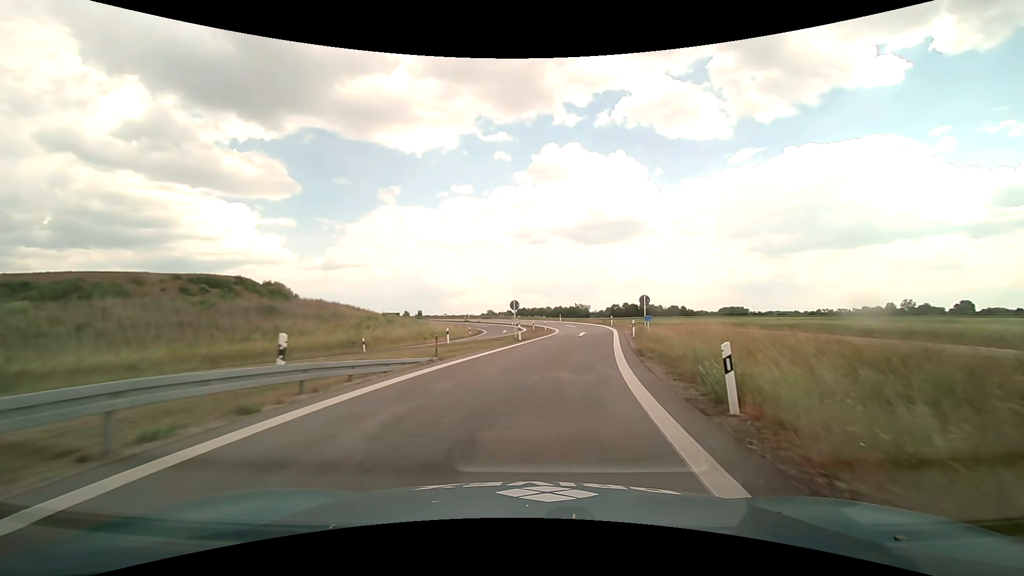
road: motorway_link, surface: asphalt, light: Day
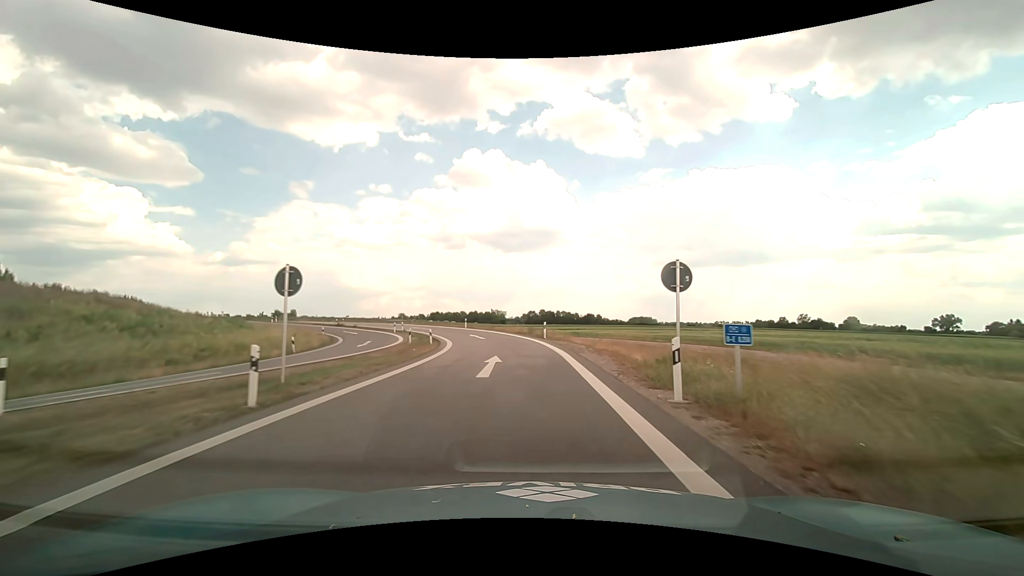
(+3.0, +24.5) m; +11°
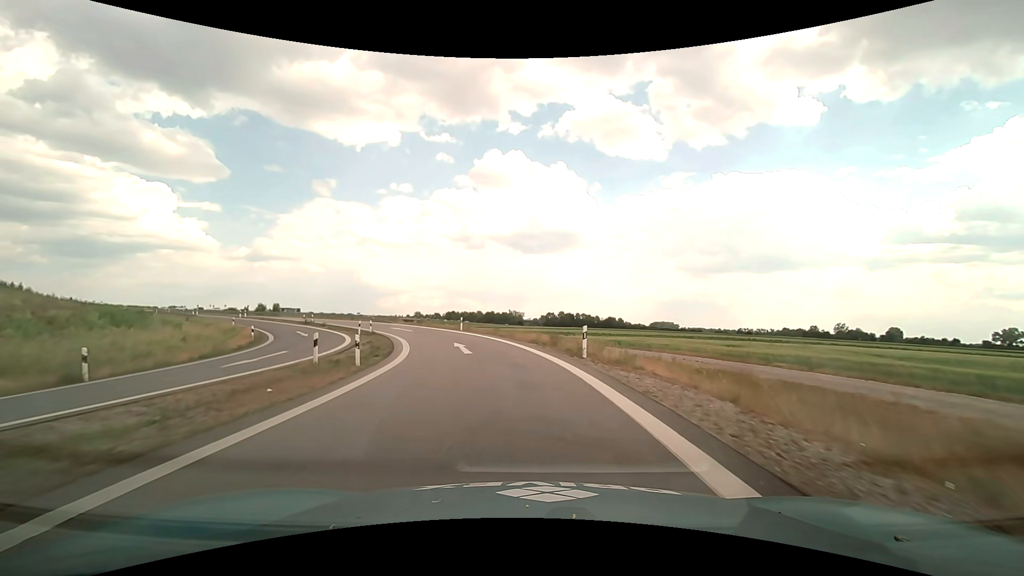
(-0.1, +16.5) m; -2°
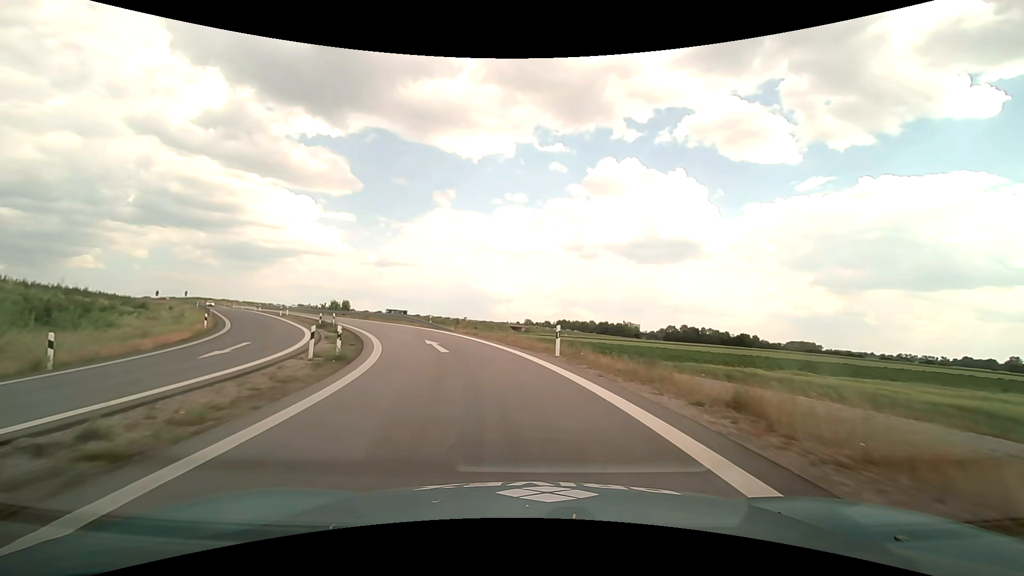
(-2.3, +24.2) m; -12°
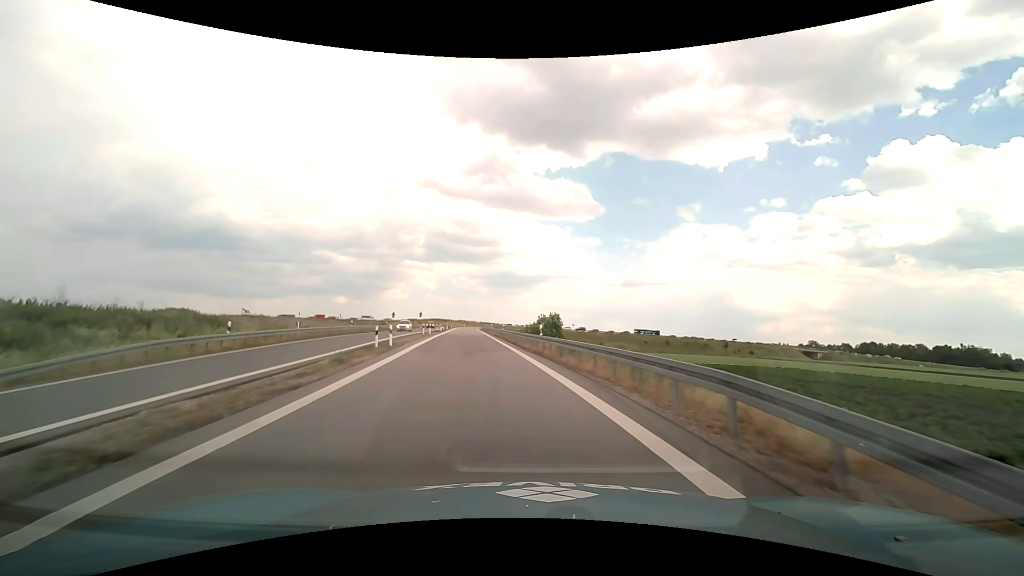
(-9.7, +38.8) m; -28°
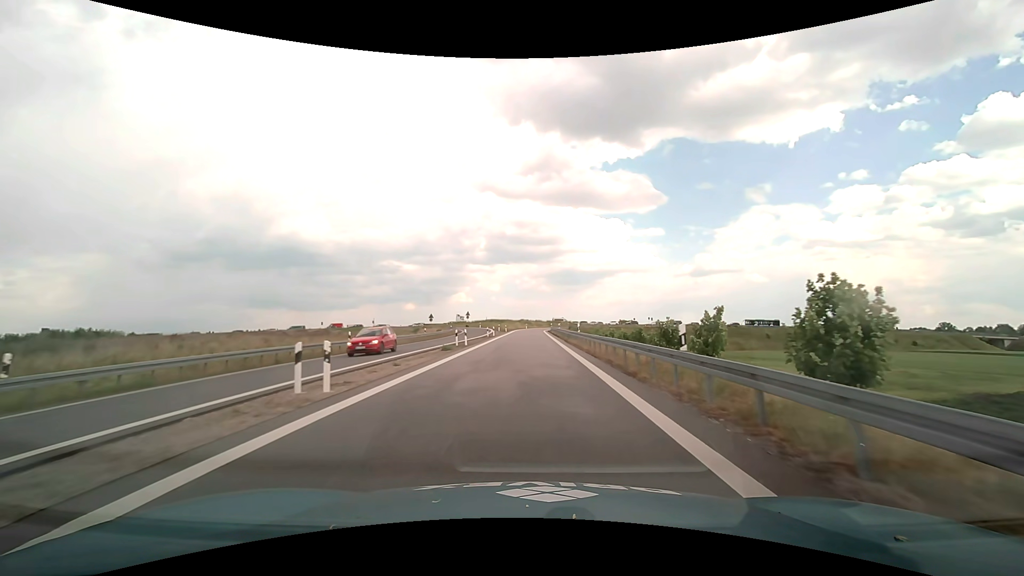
(-4.6, +41.4) m; -8°
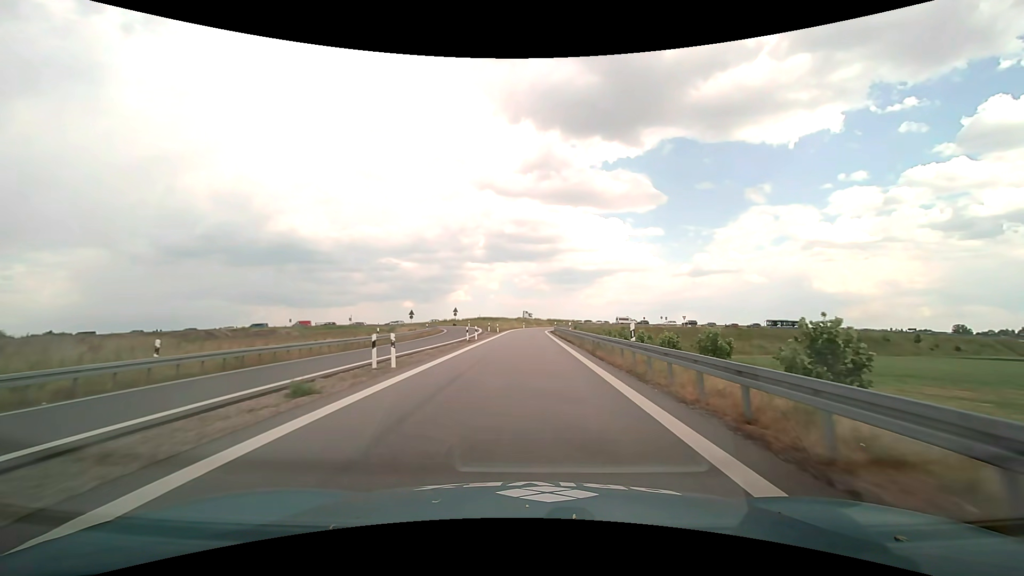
(0.0, +17.6) m; 0°
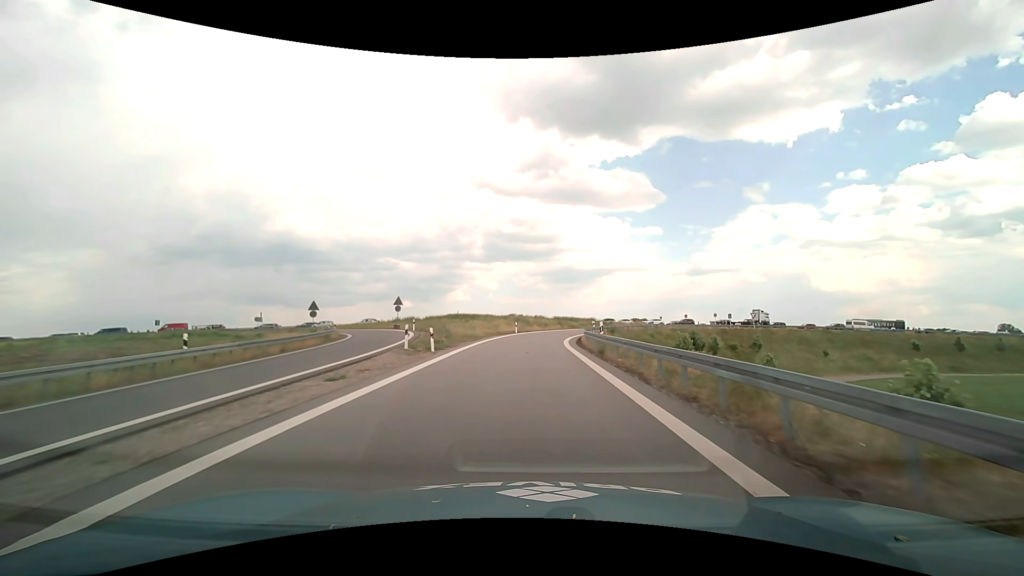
(+0.2, +43.3) m; 0°
(0, +10) (0, +20) (0, +30) (+1, +40) (+3, +50) (+6, +59) (+10, +68) (+15, +77) (+21, +85) (+28, +92) m
